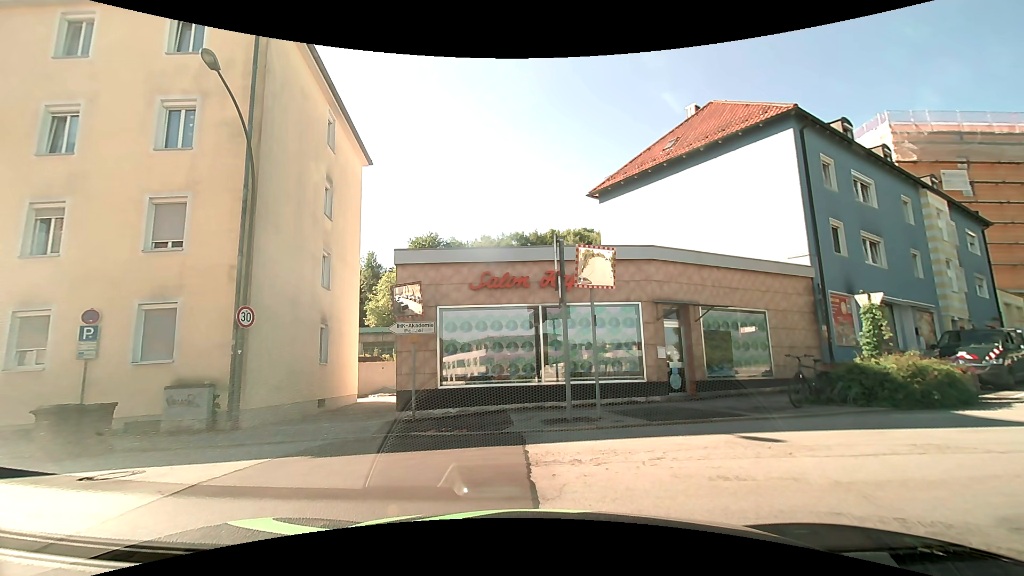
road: residential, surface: asphalt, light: Day
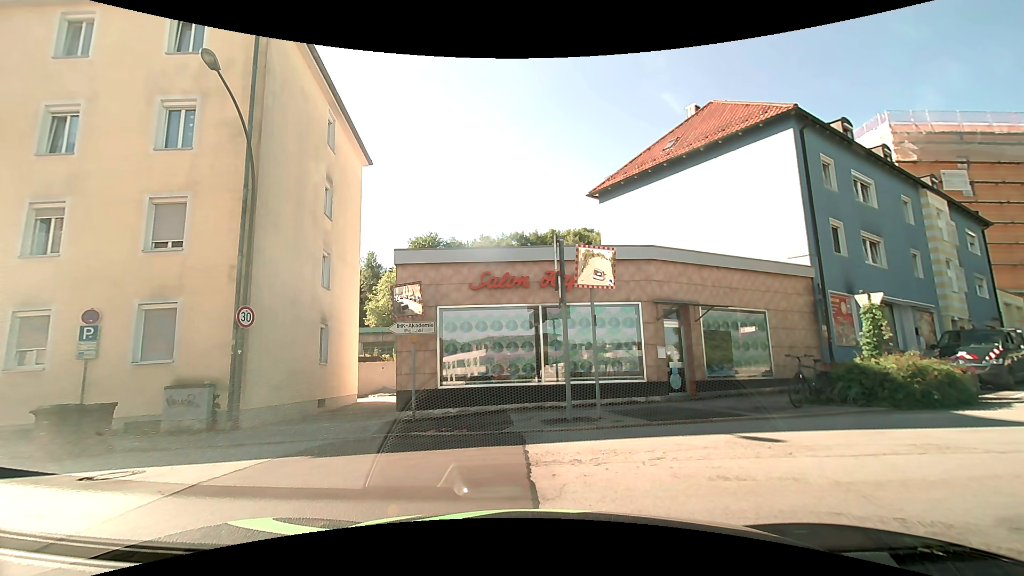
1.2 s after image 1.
(0.0, 0.0) m; 0°
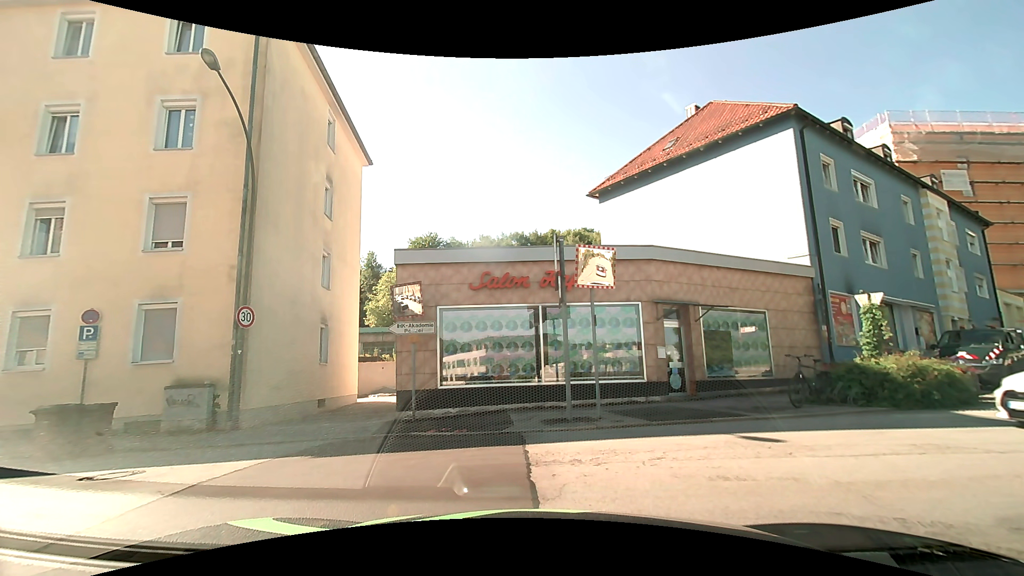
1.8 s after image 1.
(0.0, 0.0) m; 0°
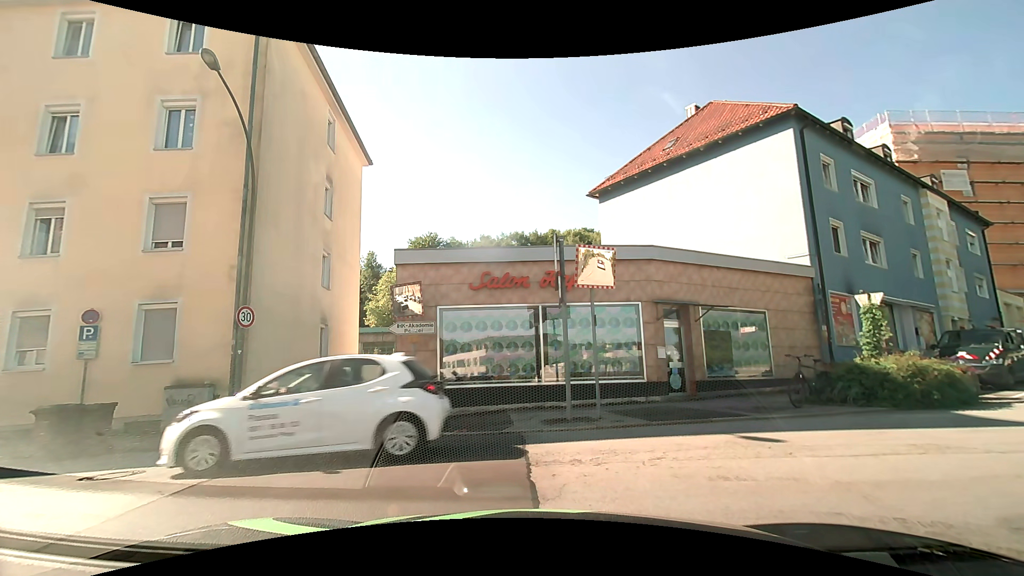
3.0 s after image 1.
(0.0, 0.0) m; 0°
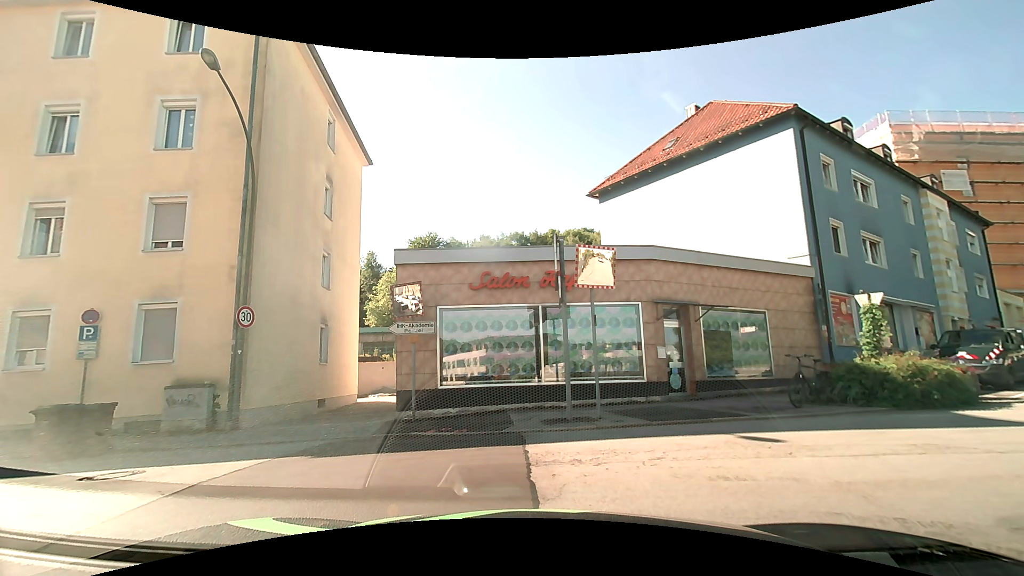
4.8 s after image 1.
(0.0, 0.0) m; 0°
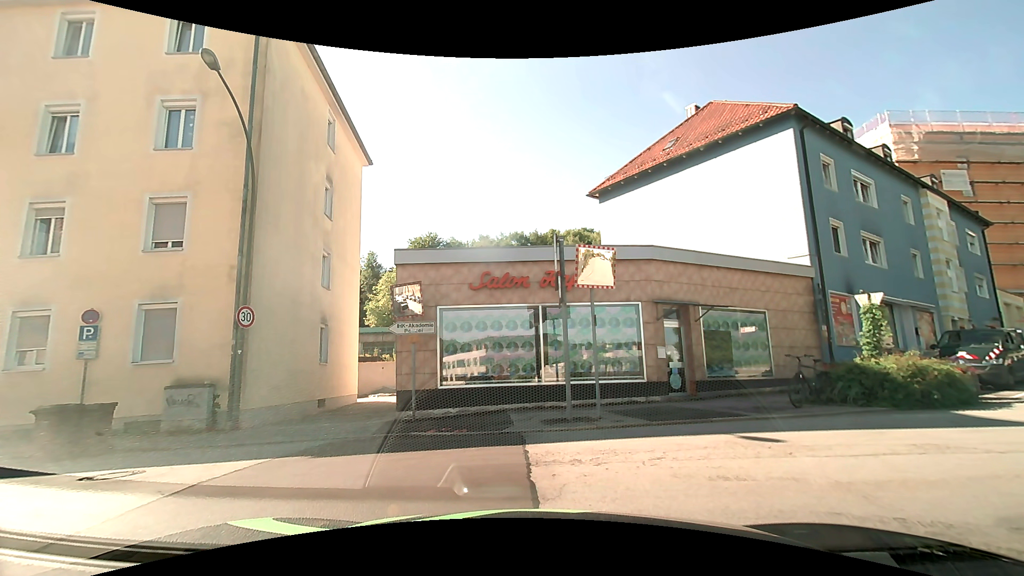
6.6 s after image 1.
(0.0, 0.0) m; 0°
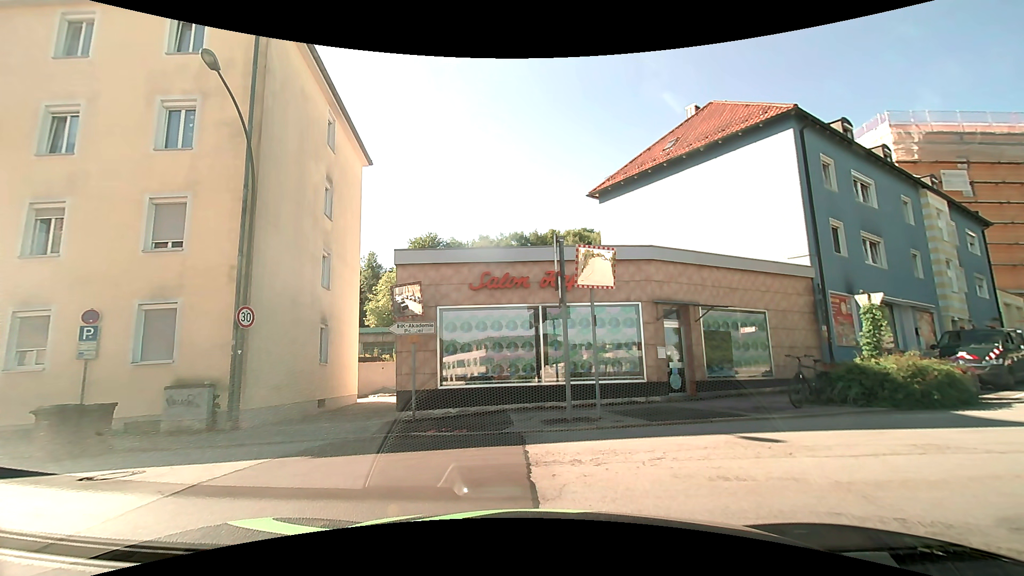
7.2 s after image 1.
(0.0, 0.0) m; 0°
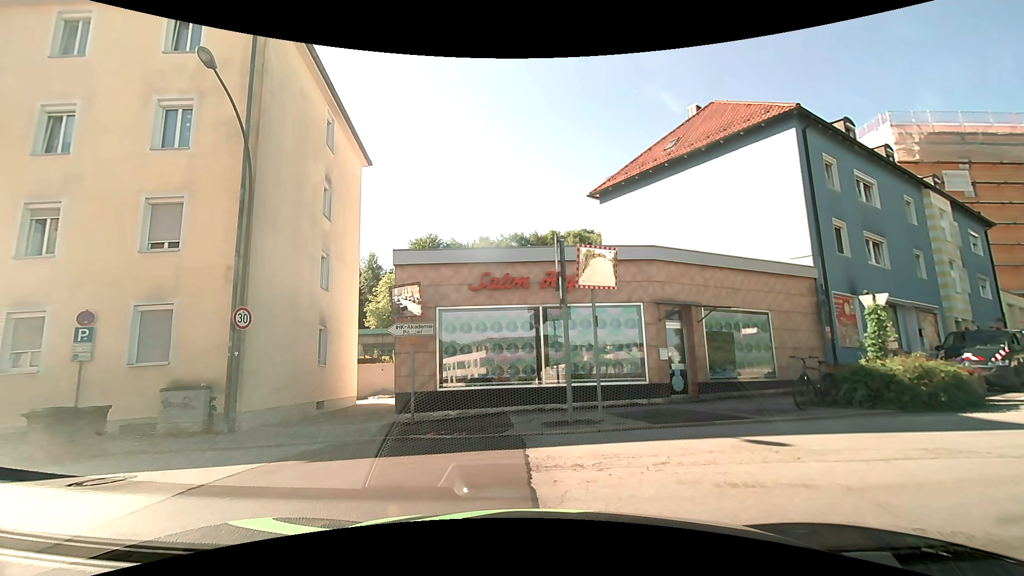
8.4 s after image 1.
(0.0, +0.1) m; 0°
(-5, +8) (-15, +8) (-24, +6) (-34, +5) (-44, +4) (-54, +2) (-64, +1) (-74, -1) (-84, -2) (-94, -3) m
